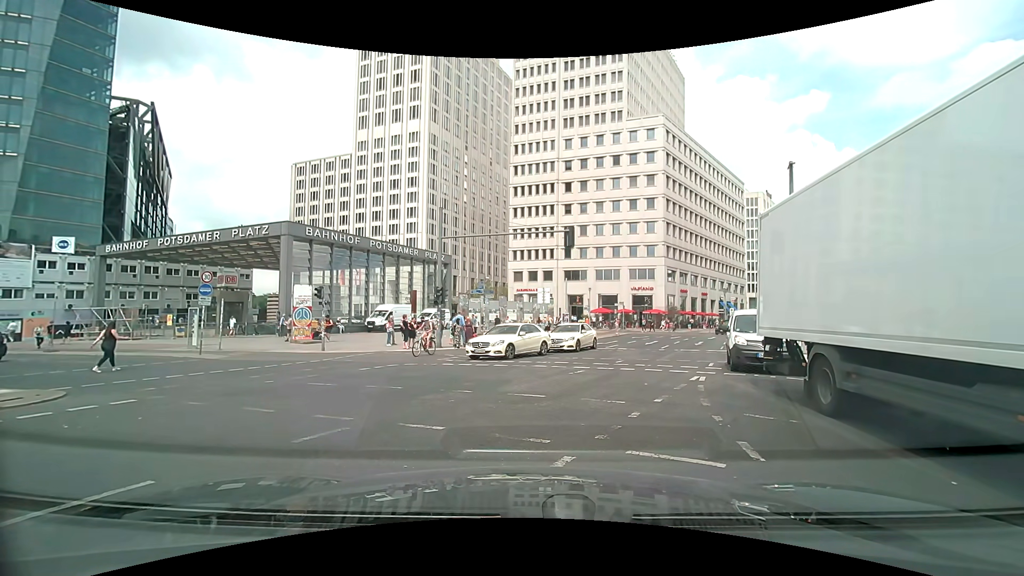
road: secondary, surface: asphalt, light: Day
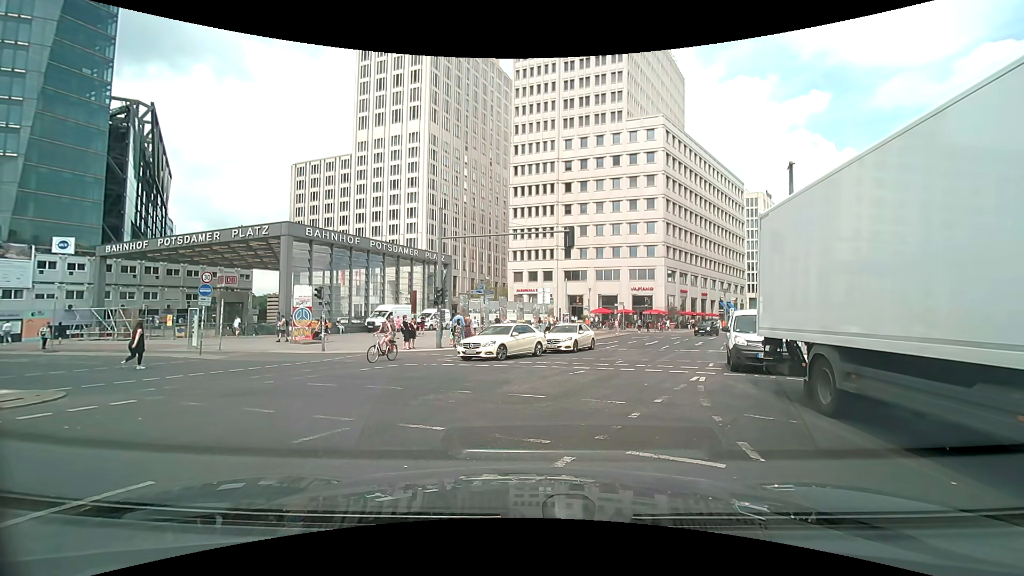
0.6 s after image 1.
(0.0, 0.0) m; 0°
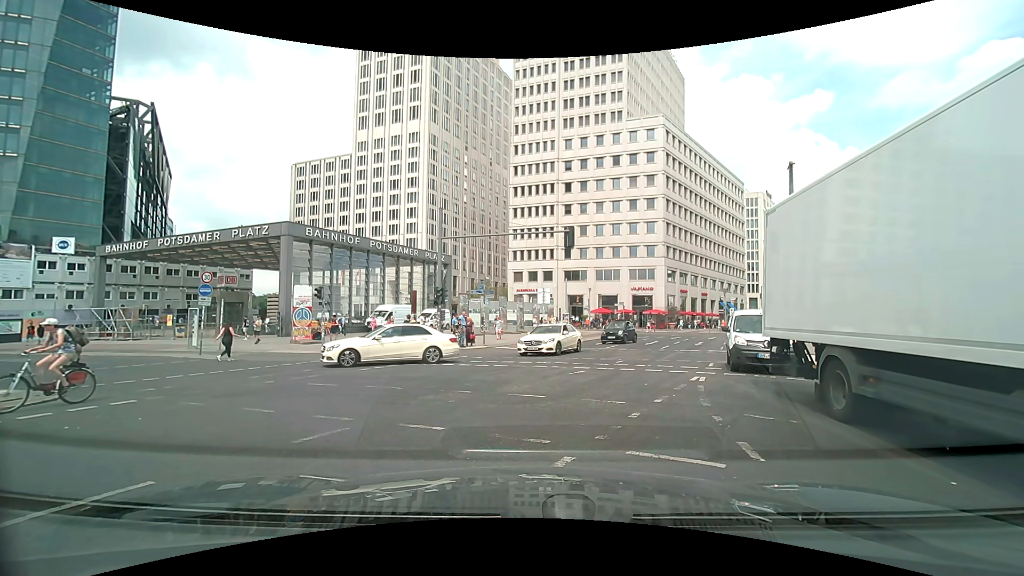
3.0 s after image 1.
(0.0, 0.0) m; 0°
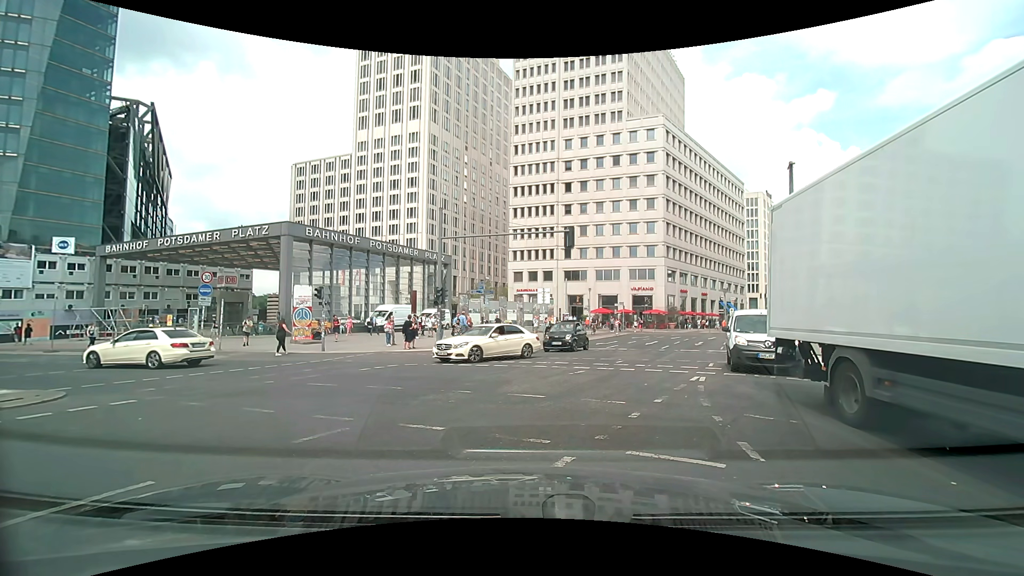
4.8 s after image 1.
(0.0, 0.0) m; 0°
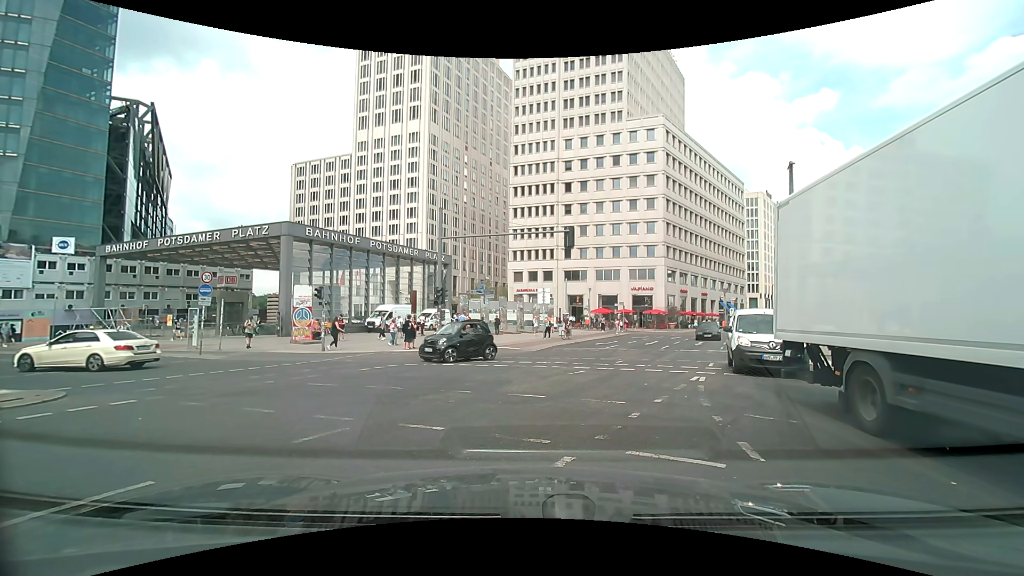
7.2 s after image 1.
(0.0, 0.0) m; 0°
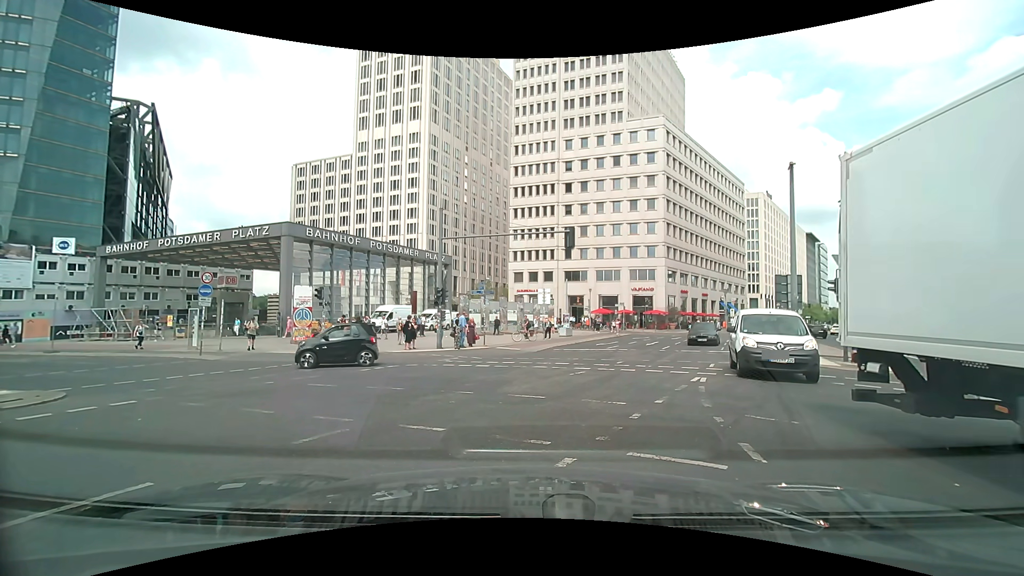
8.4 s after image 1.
(0.0, 0.0) m; 0°
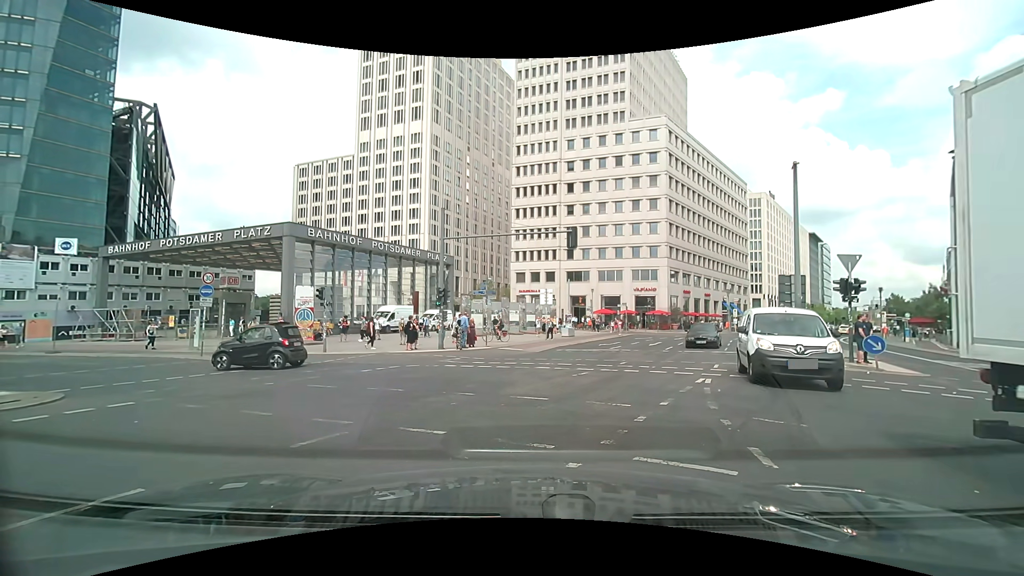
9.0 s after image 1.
(0.0, +0.1) m; 0°
